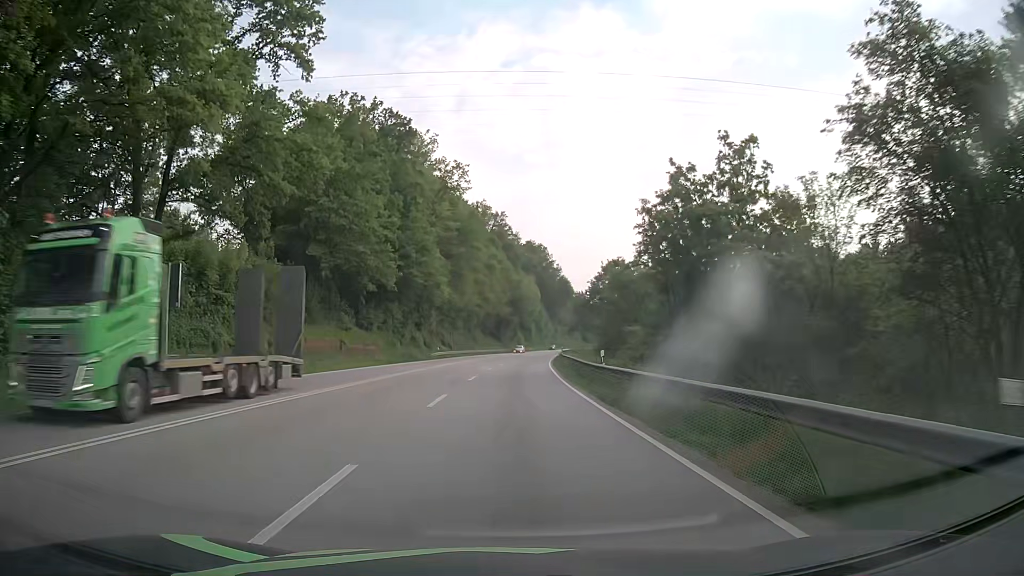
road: primary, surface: asphalt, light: Day
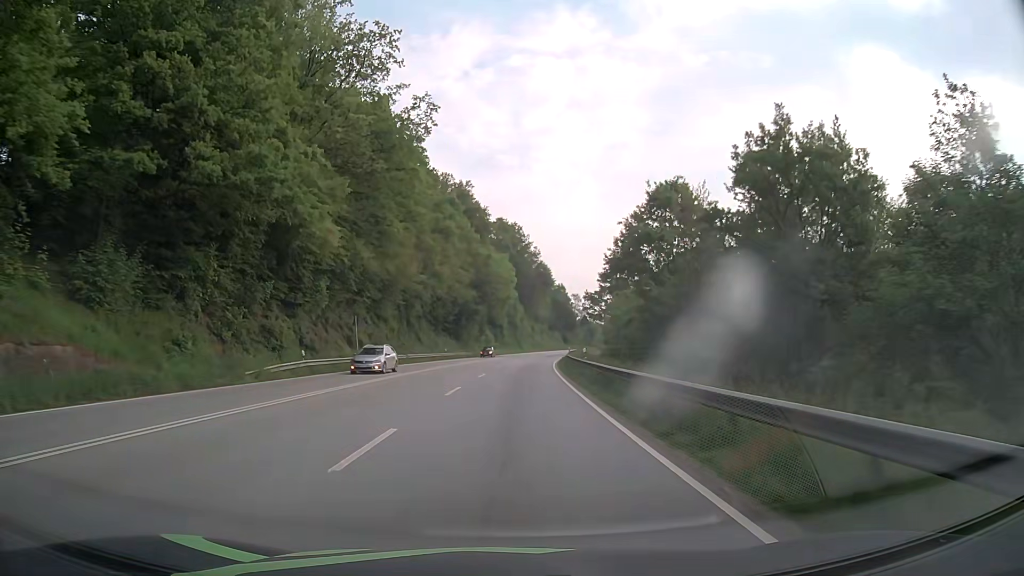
(+0.7, +43.9) m; +3°
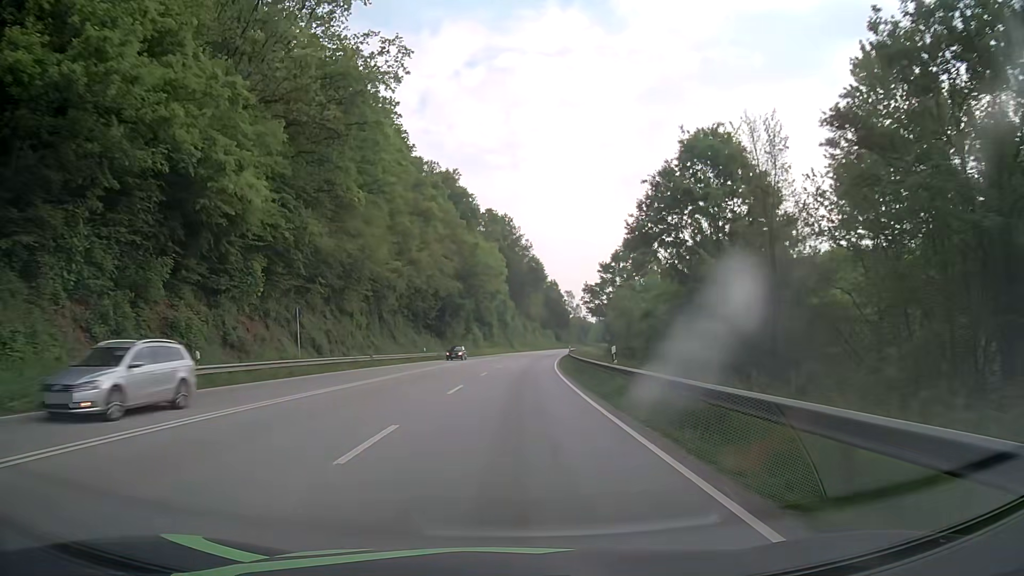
(0.0, +11.6) m; +1°
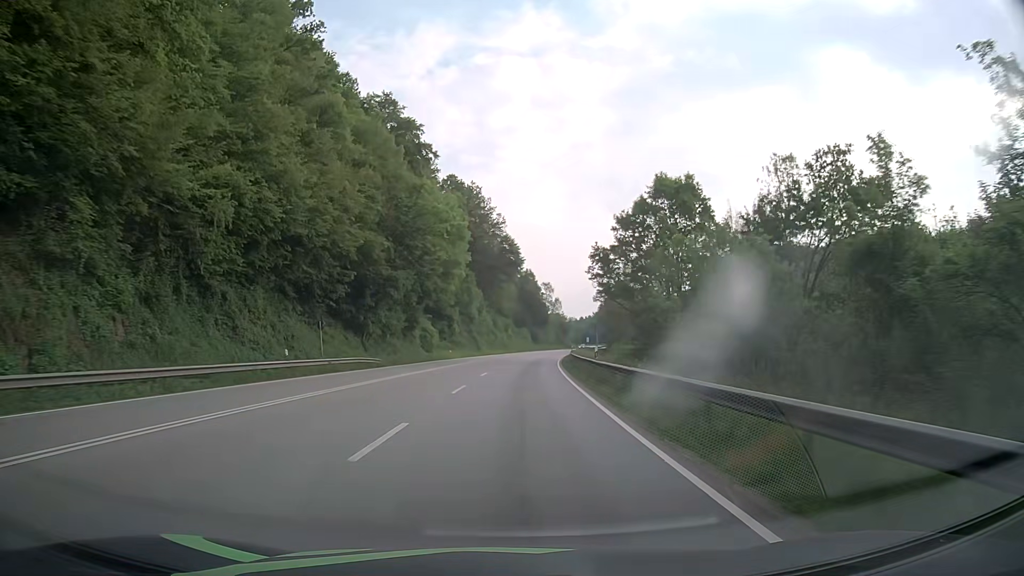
(+0.8, +35.5) m; +2°
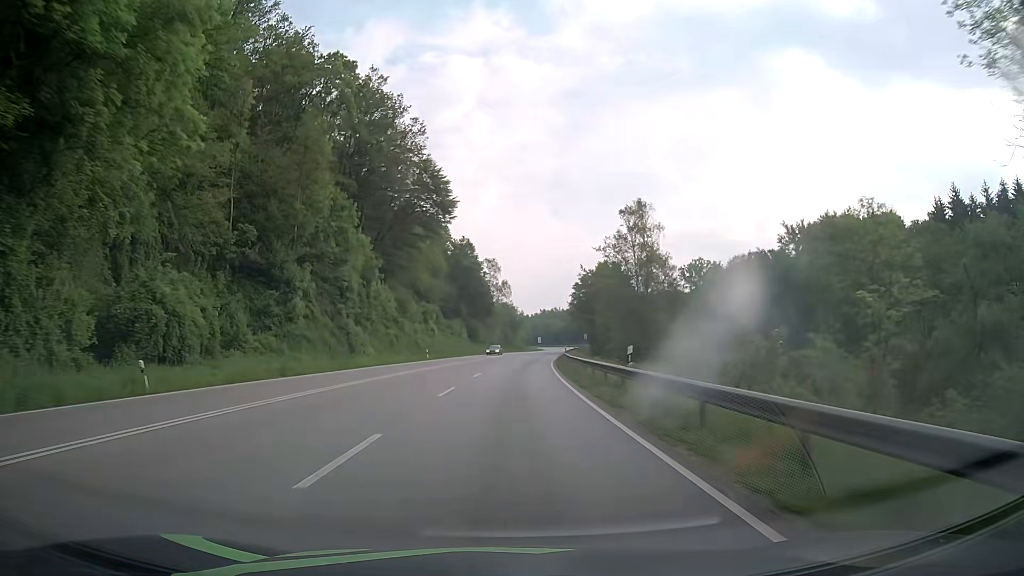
(+2.8, +60.6) m; +5°
(0, +10) (0, +20) (+1, +30) (+1, +40) (+2, +50) (+3, +60) (+4, +70) (+4, +80) (+6, +90) (+7, +100) m
